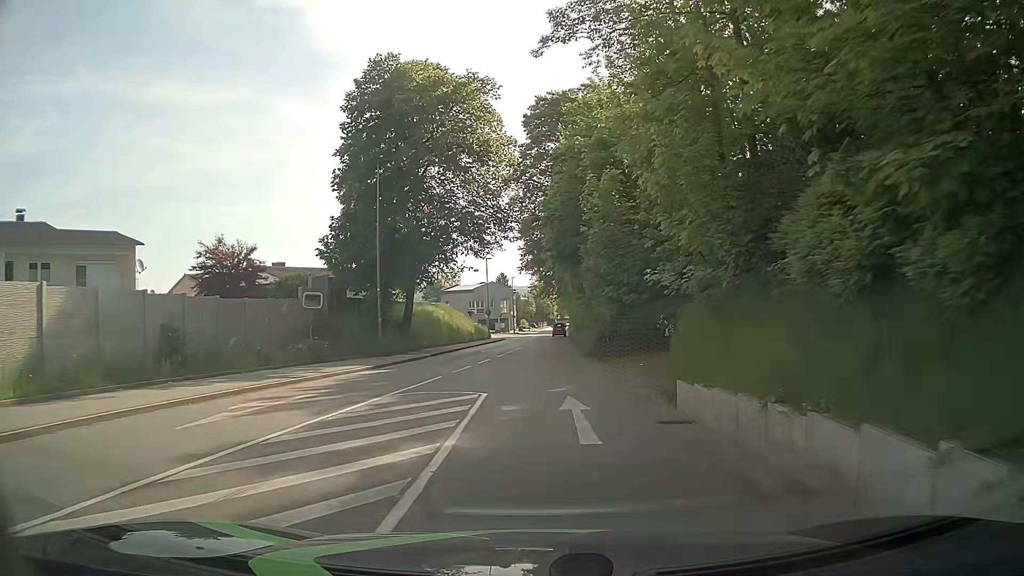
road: tertiary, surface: asphalt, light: Day
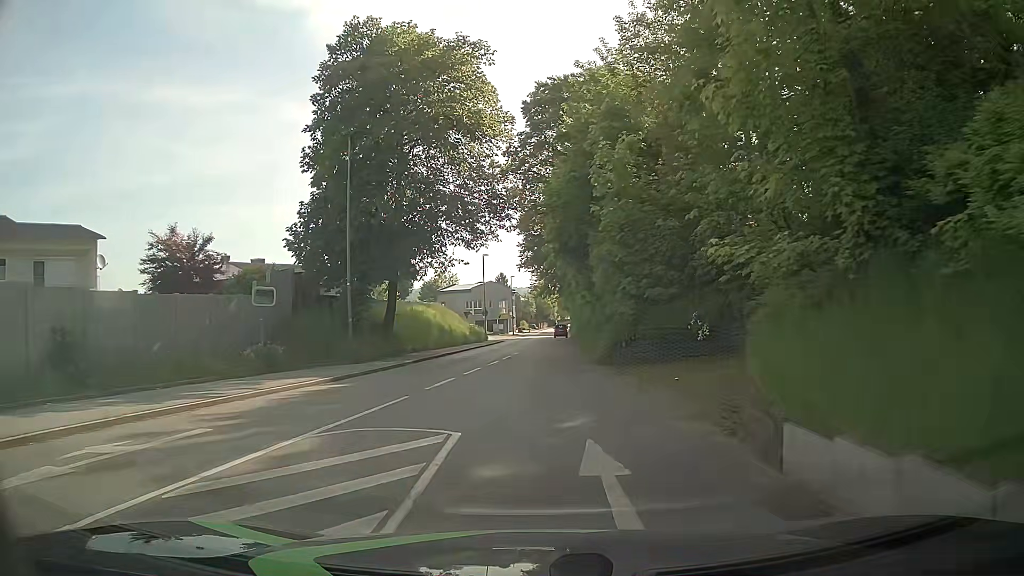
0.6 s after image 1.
(-0.1, +4.6) m; 0°
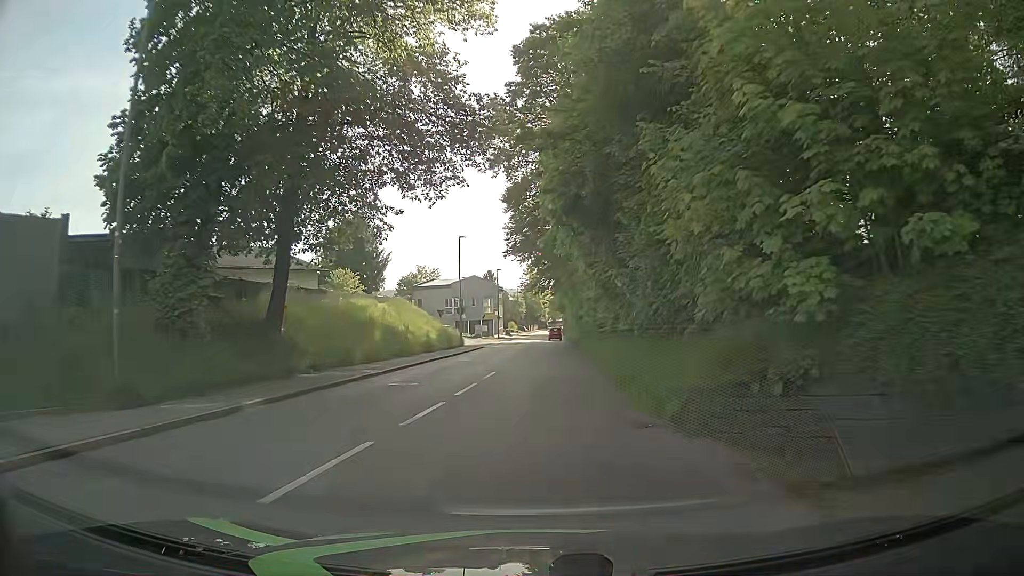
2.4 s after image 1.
(-0.1, +13.6) m; +1°
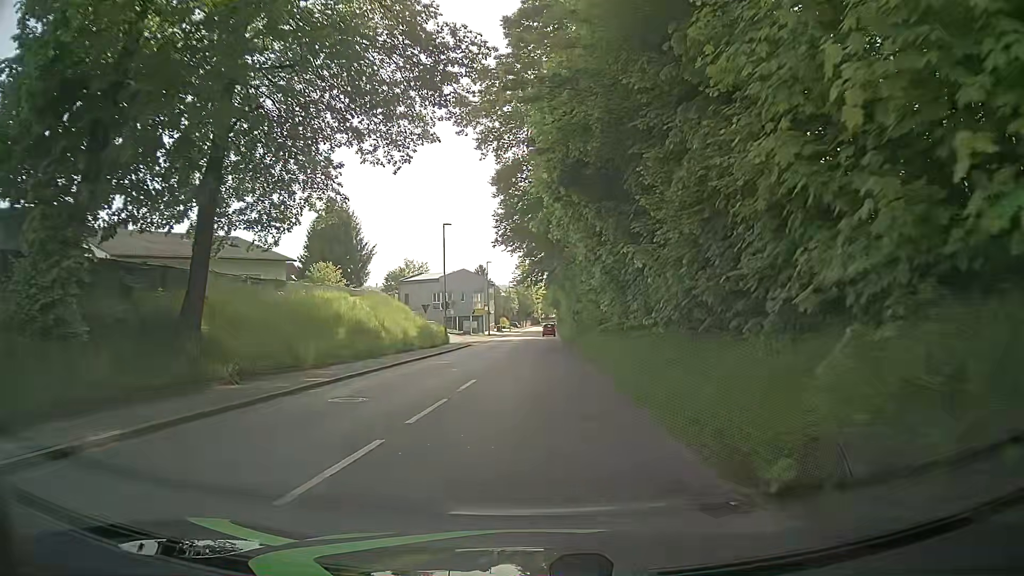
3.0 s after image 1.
(0.0, +4.5) m; +1°
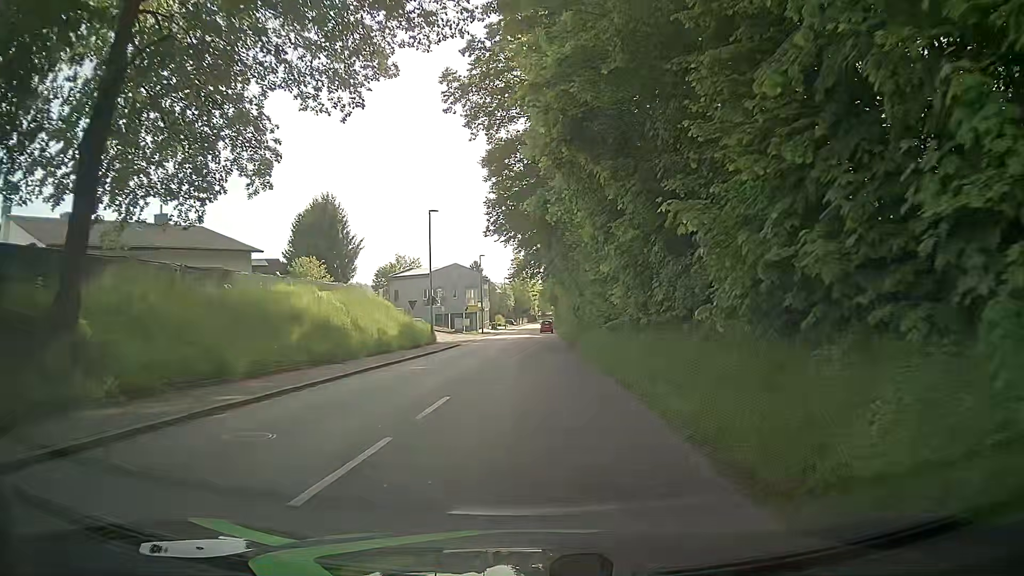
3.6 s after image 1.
(-0.1, +4.5) m; -1°
